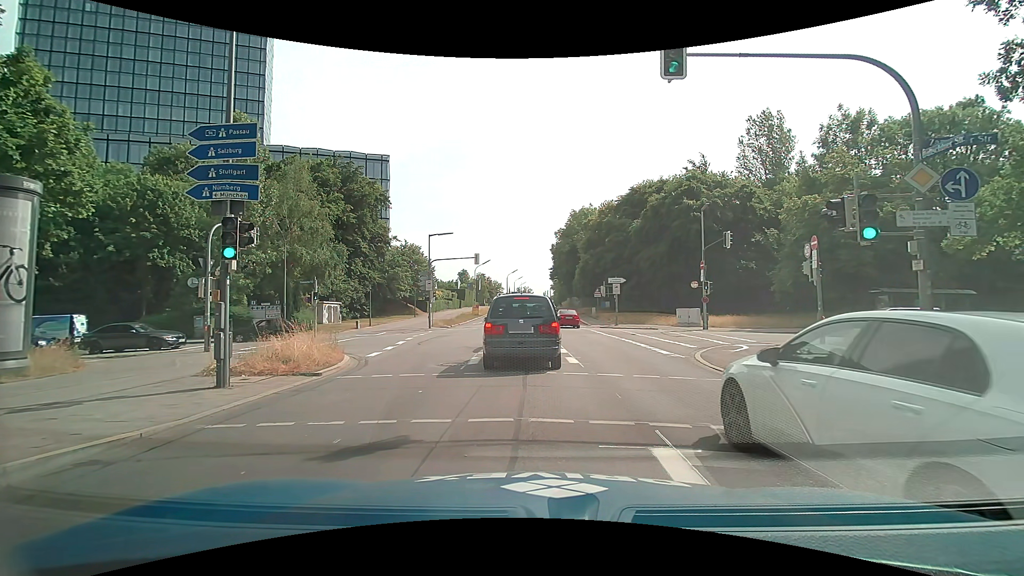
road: secondary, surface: asphalt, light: Day
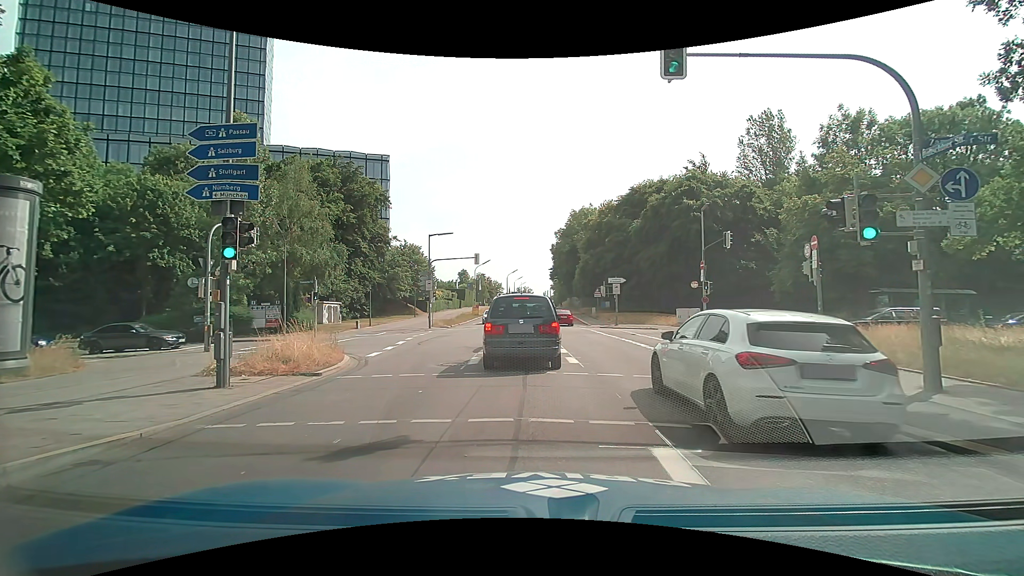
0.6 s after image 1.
(0.0, 0.0) m; 0°
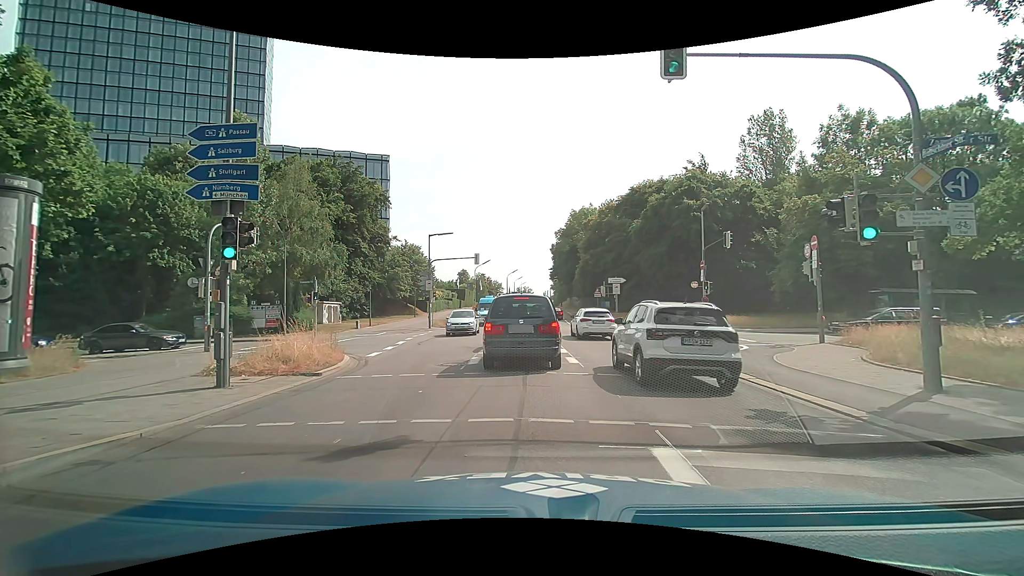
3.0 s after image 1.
(0.0, 0.0) m; 0°
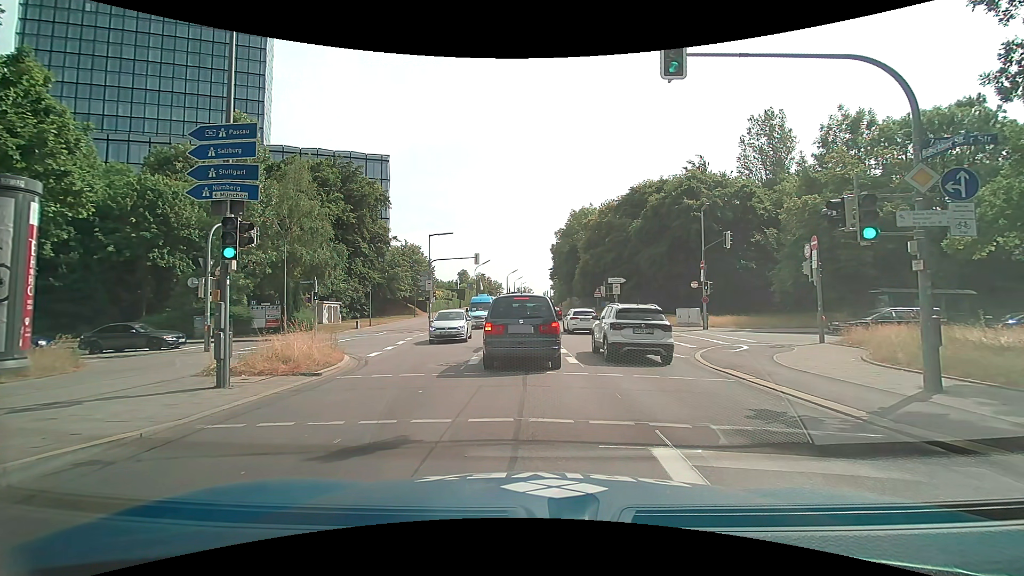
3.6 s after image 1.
(0.0, 0.0) m; 0°
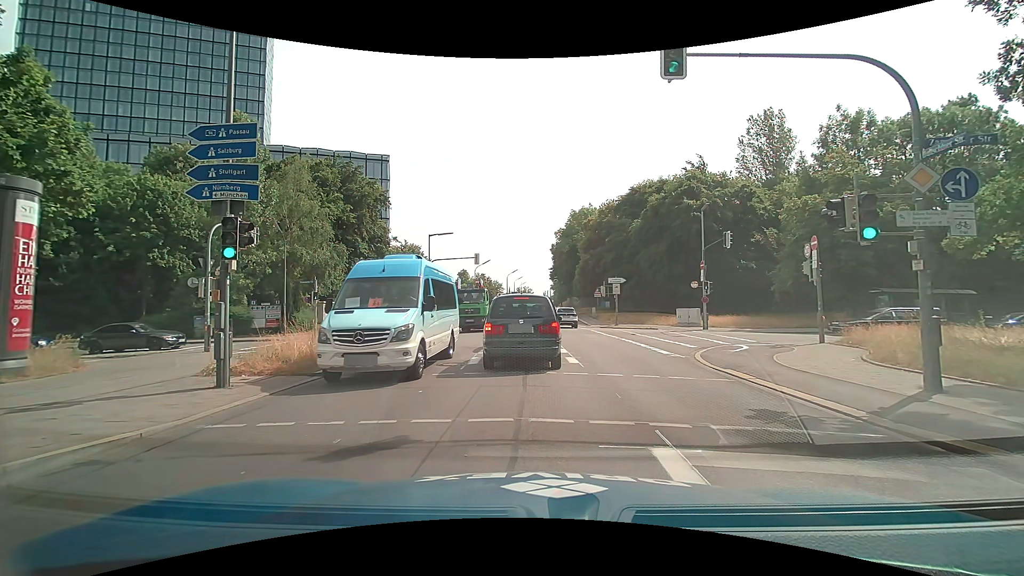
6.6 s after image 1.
(0.0, 0.0) m; 0°
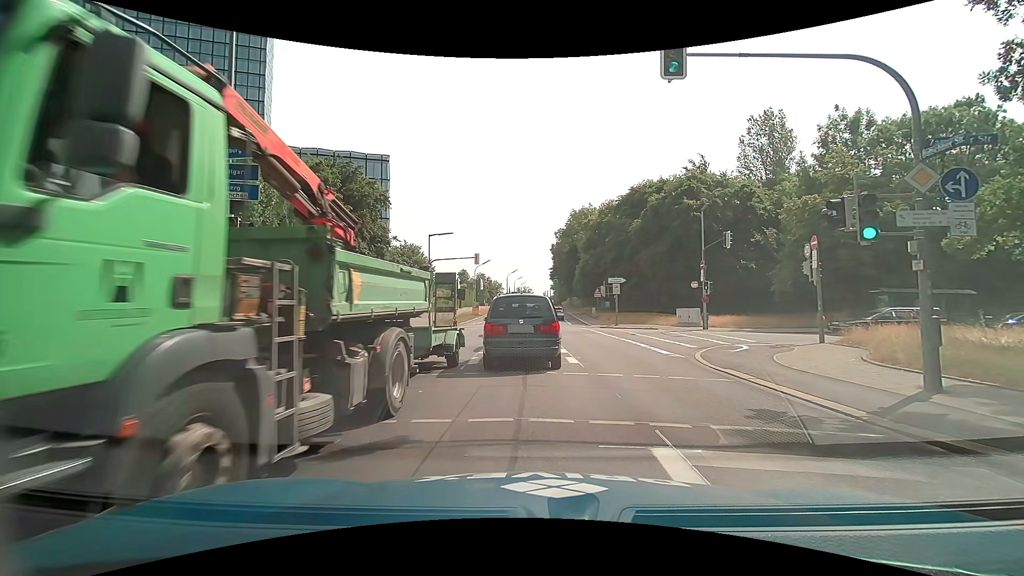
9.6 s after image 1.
(0.0, 0.0) m; 0°
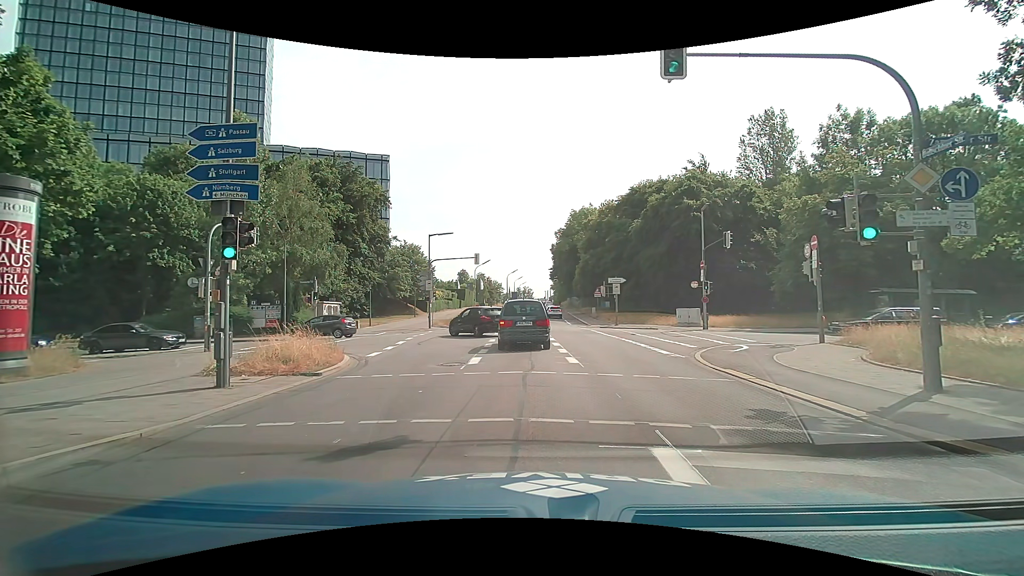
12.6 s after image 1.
(0.0, 0.0) m; 0°
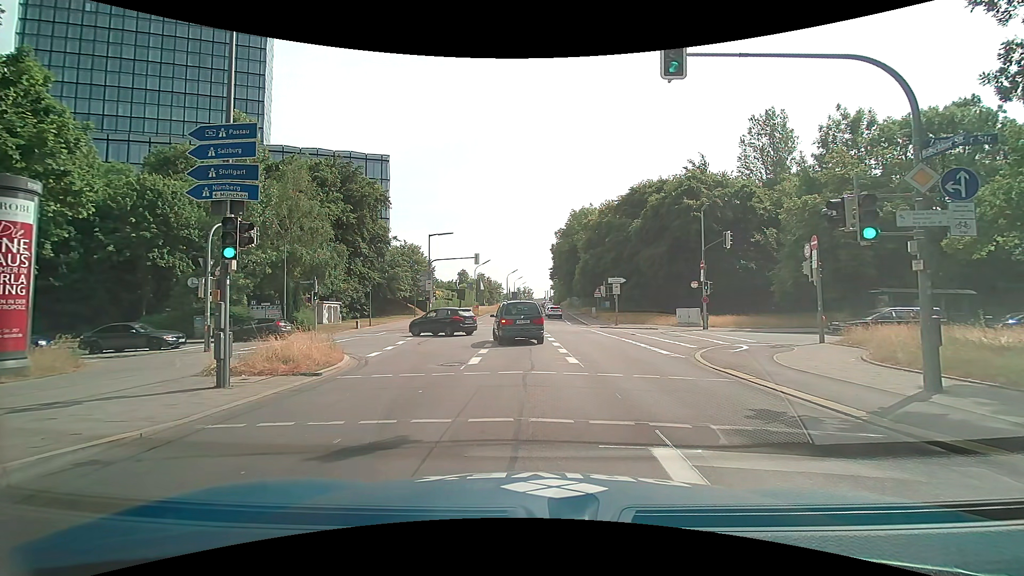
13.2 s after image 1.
(0.0, 0.0) m; 0°
